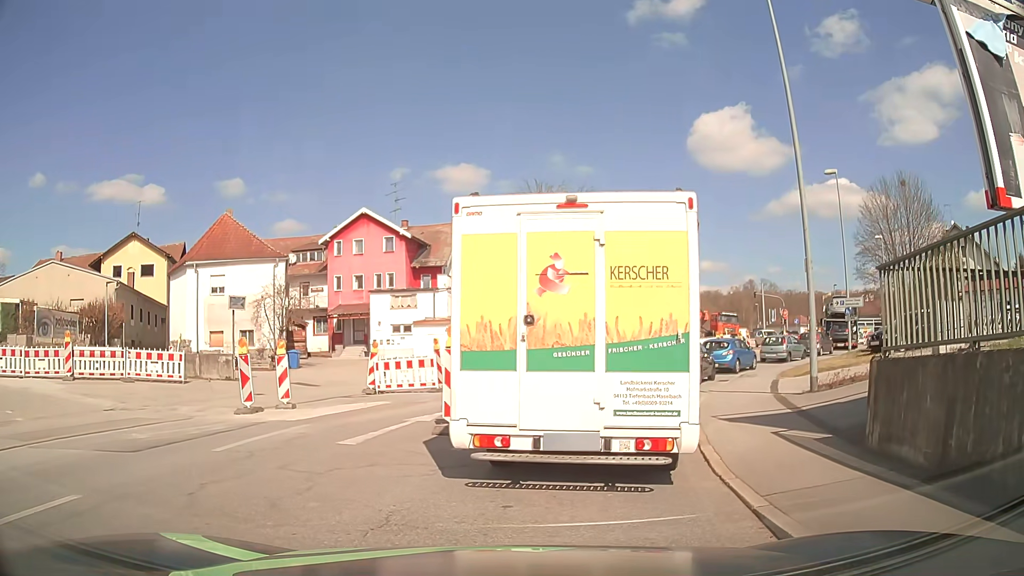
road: tertiary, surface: asphalt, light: Day
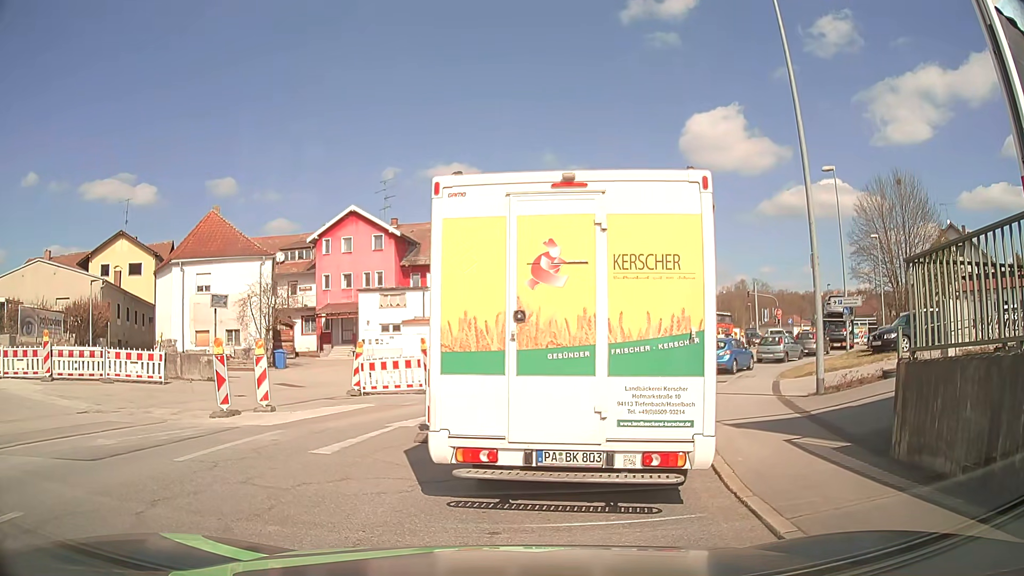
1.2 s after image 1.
(0.0, +0.7) m; 0°
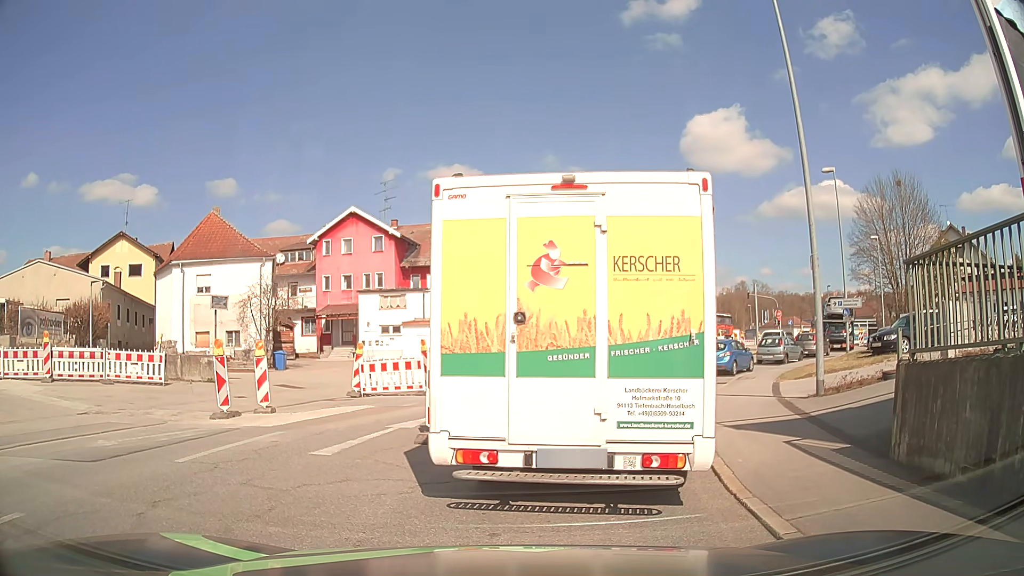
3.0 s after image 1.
(0.0, +0.1) m; 0°
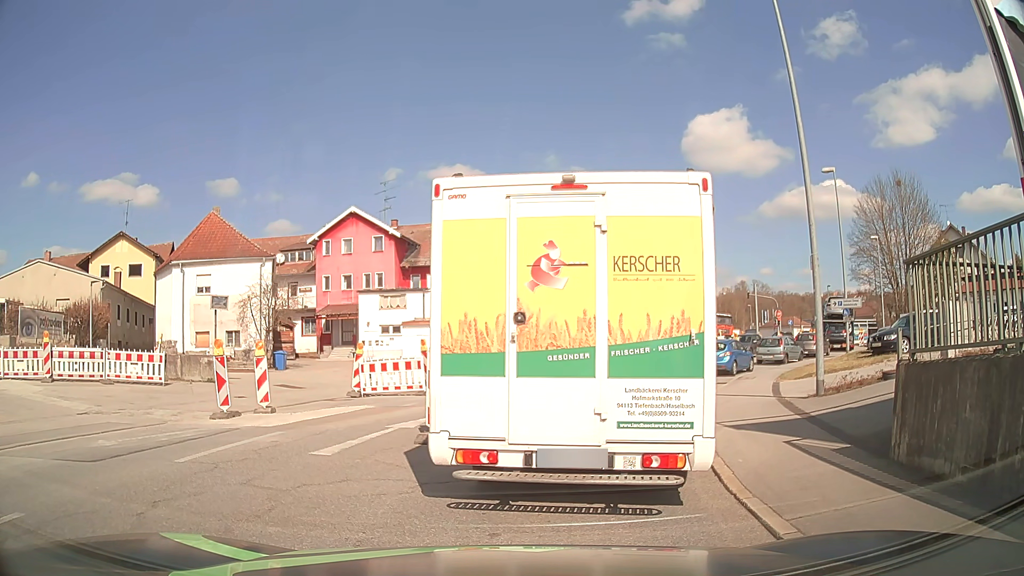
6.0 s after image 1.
(0.0, 0.0) m; 0°
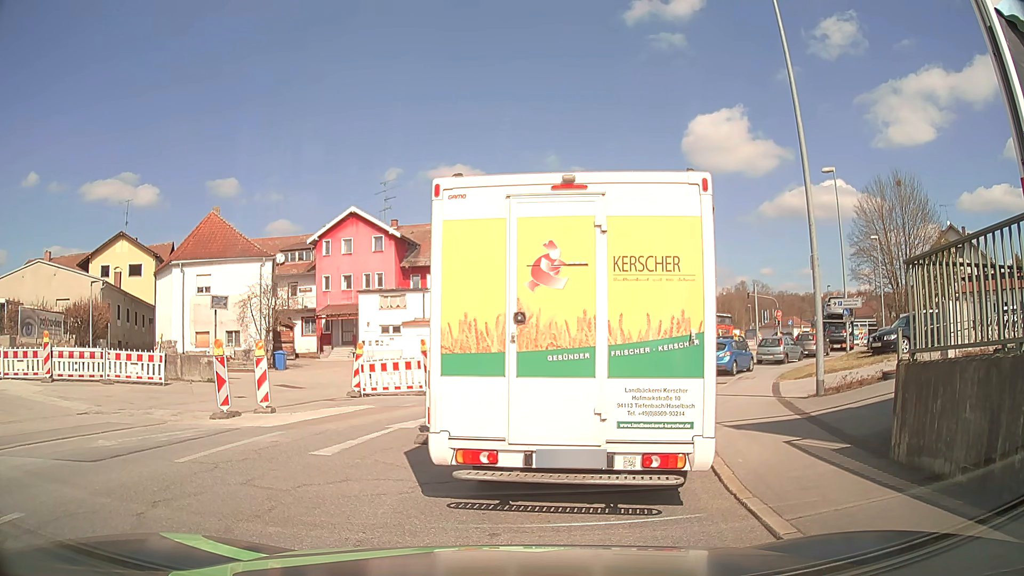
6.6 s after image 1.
(0.0, 0.0) m; 0°
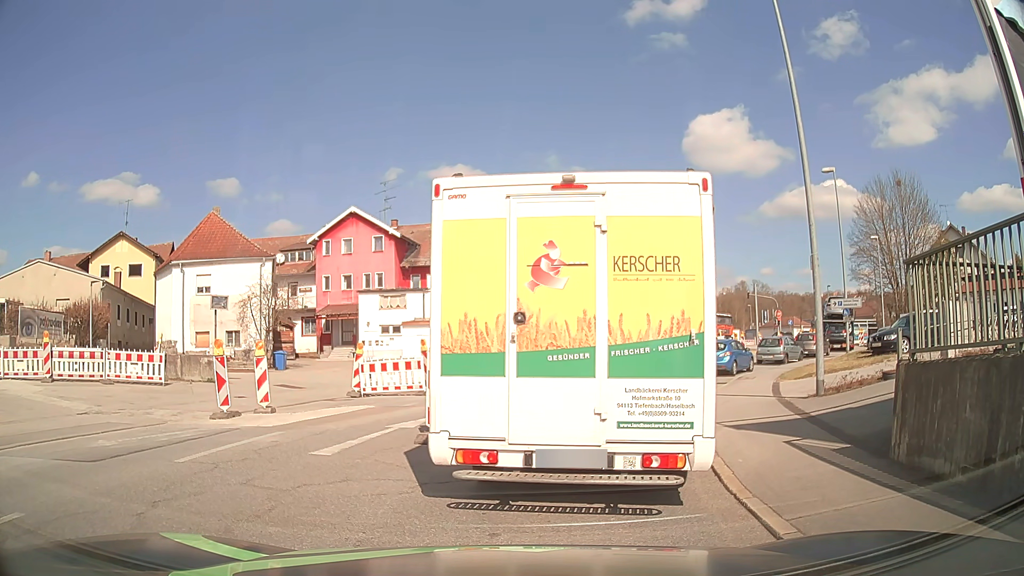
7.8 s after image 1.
(0.0, 0.0) m; 0°
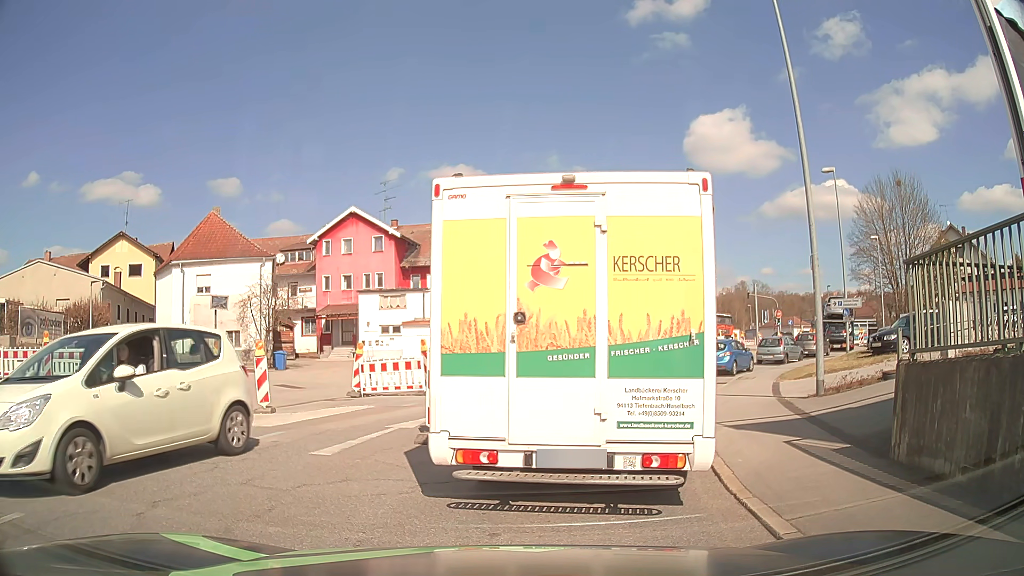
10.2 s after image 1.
(0.0, 0.0) m; 0°
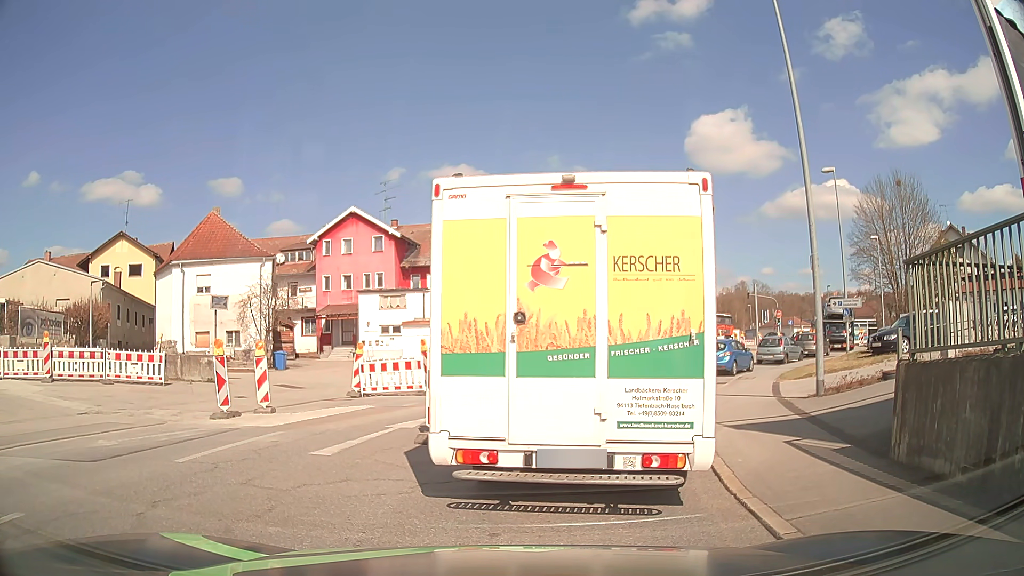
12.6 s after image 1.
(0.0, 0.0) m; 0°
(0, +10) (+3, +20) (+7, +29) (+13, +37) (+20, +44) (+25, +52) (+28, +62) (+28, +72) (+26, +82) (+21, +90) m
